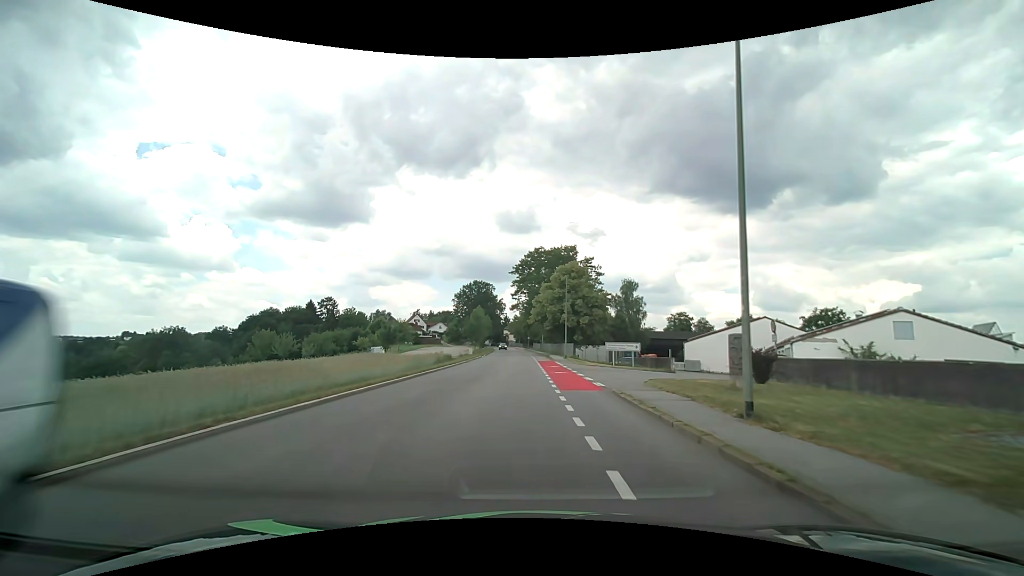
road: tertiary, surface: asphalt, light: Day
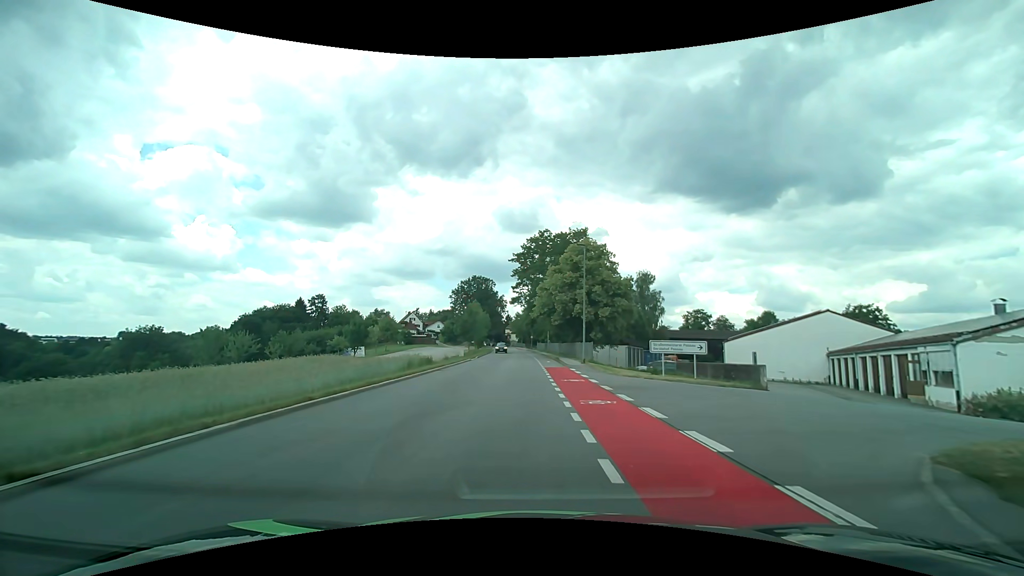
(-0.1, +13.6) m; -1°
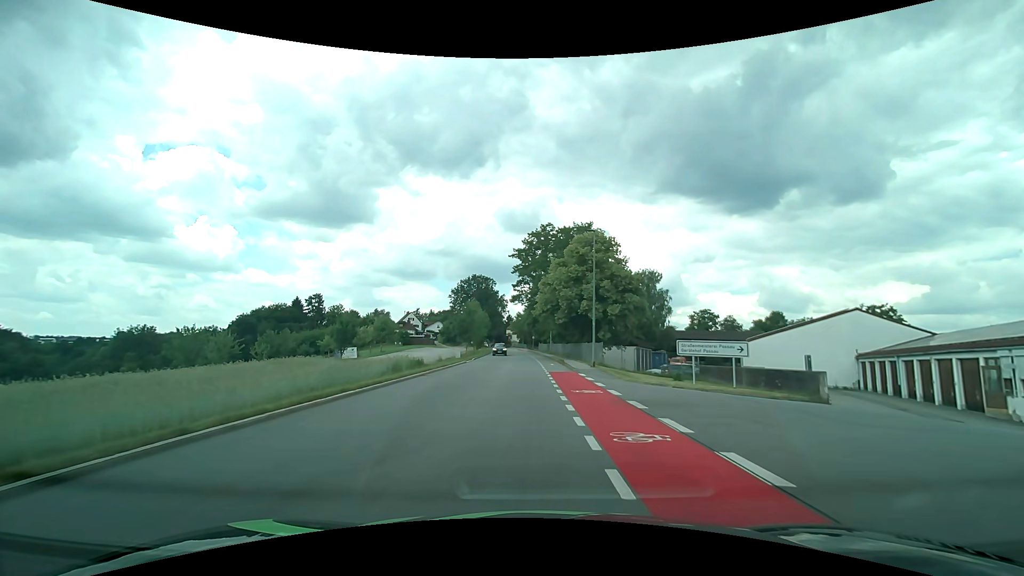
(0.0, +4.5) m; 0°
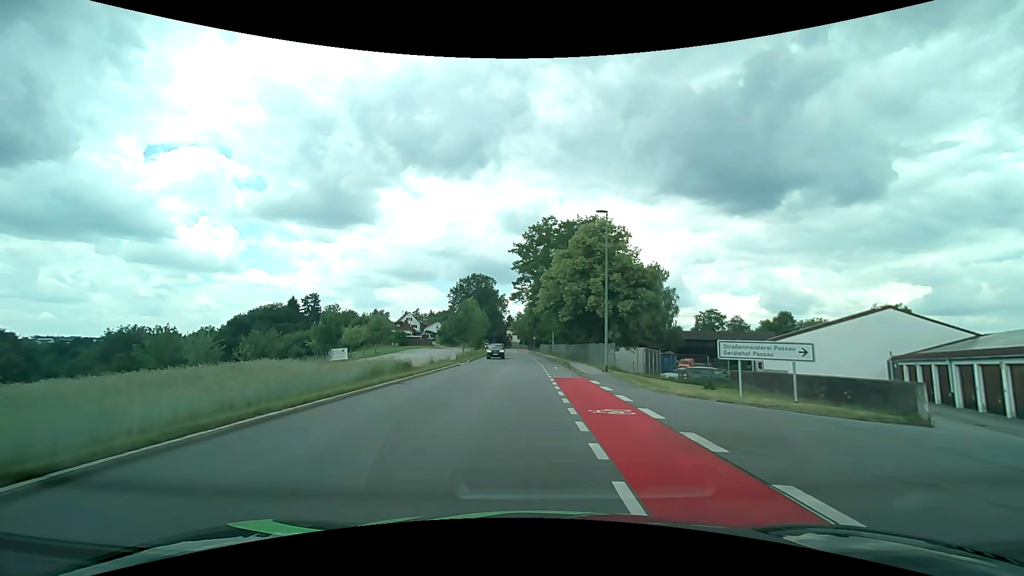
(0.0, +4.4) m; 0°
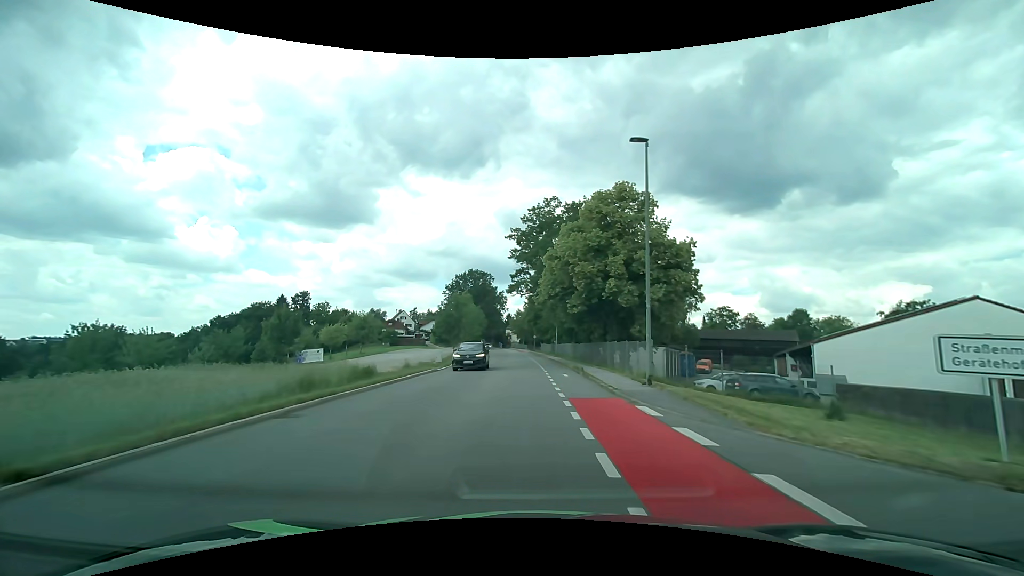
(0.0, +8.9) m; 0°
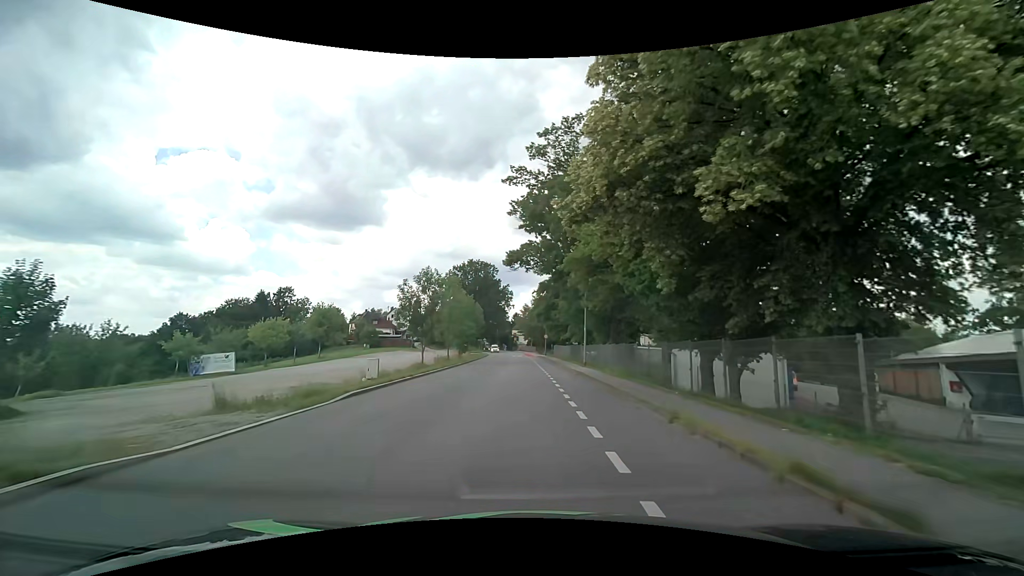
(-0.2, +21.9) m; -1°
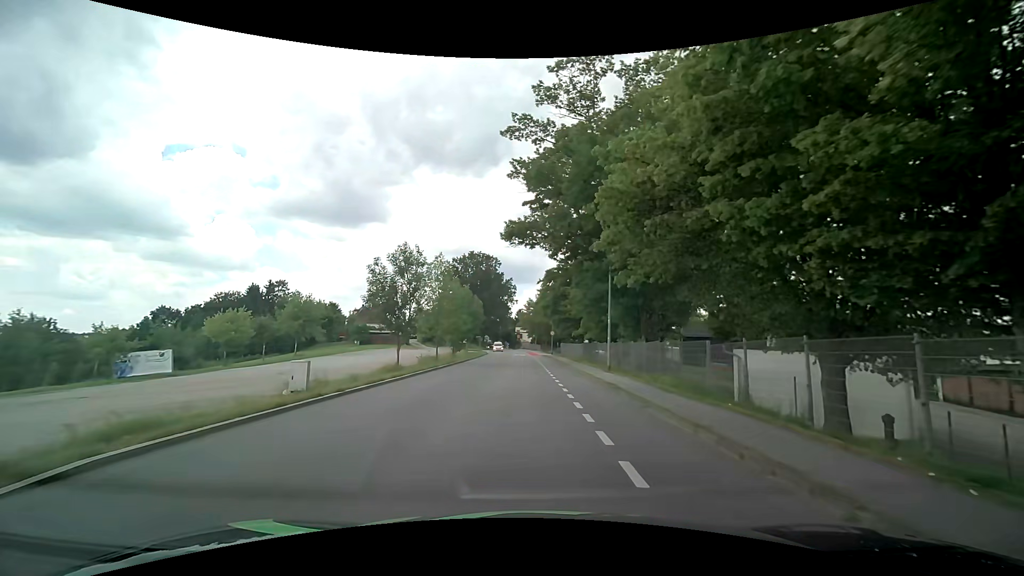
(-0.1, +8.6) m; 0°
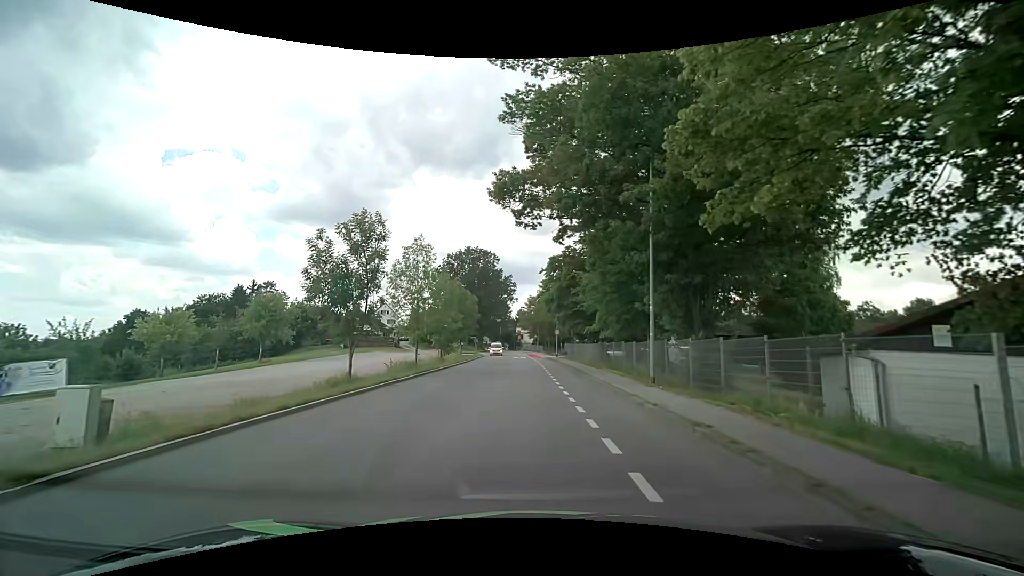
(-0.1, +8.6) m; -1°
(0, +10) (0, +20) (0, +30) (0, +40) (-1, +50) (-1, +60) (-2, +70) (-2, +80) (-2, +90) (-3, +100) m
